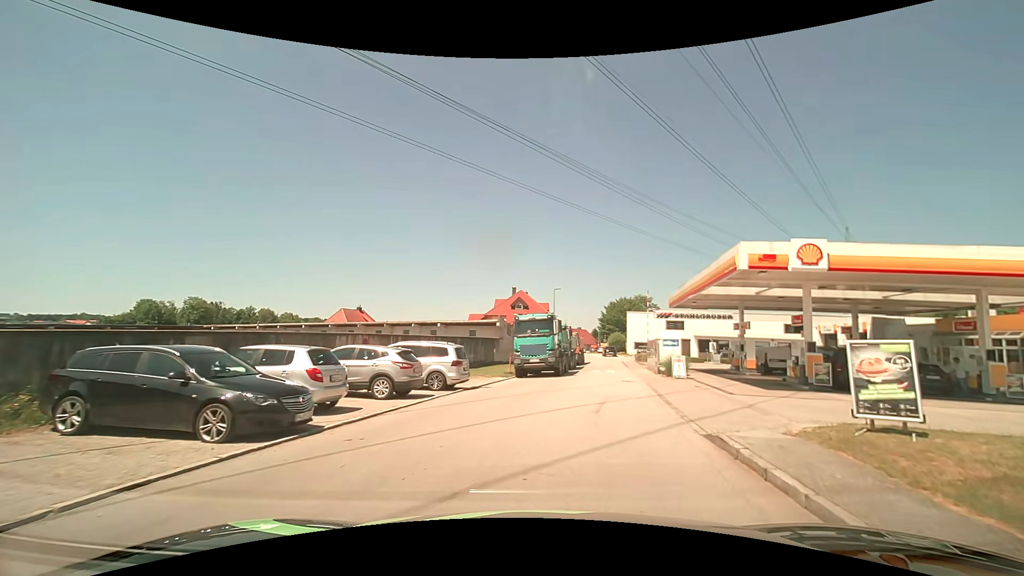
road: residential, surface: asphalt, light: Day
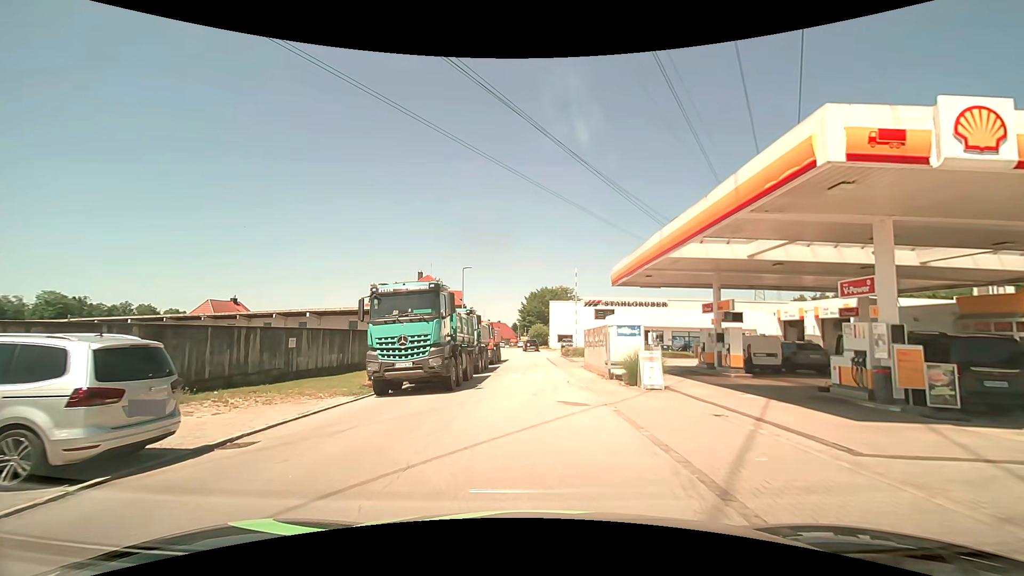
(+1.4, +11.6) m; +10°
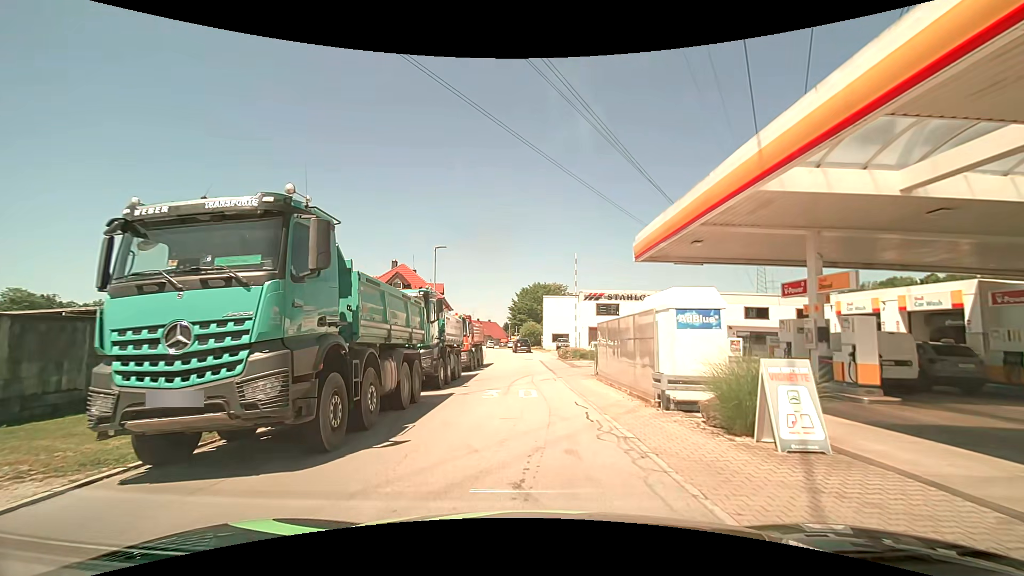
(+0.1, +9.0) m; +1°
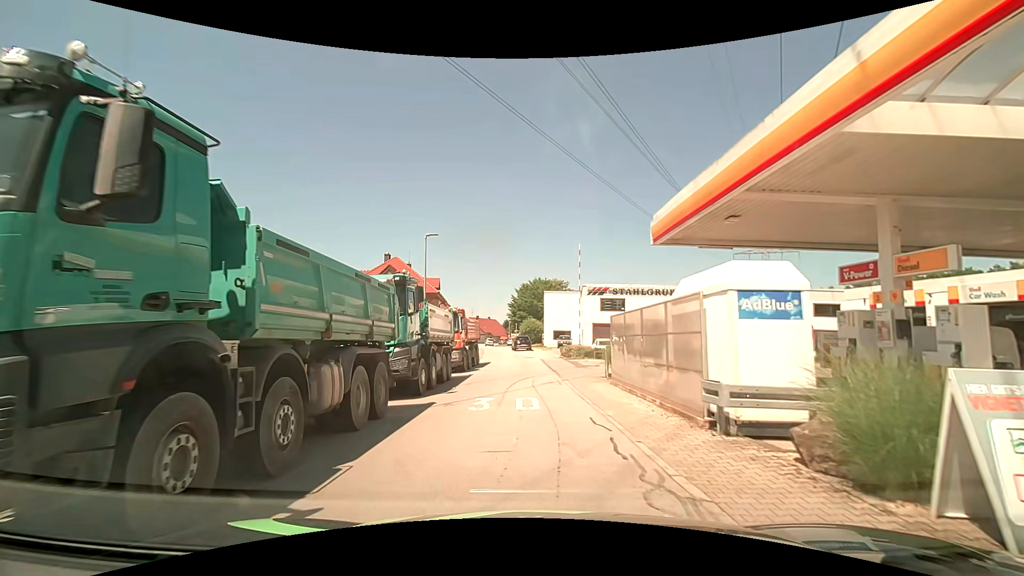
(0.0, +3.1) m; 0°
(0, +10) (0, +20) (-1, +30) (-2, +40) (-3, +50) (-5, +60) (-6, +70) (-7, +80) (-9, +89) (-11, +99) m
